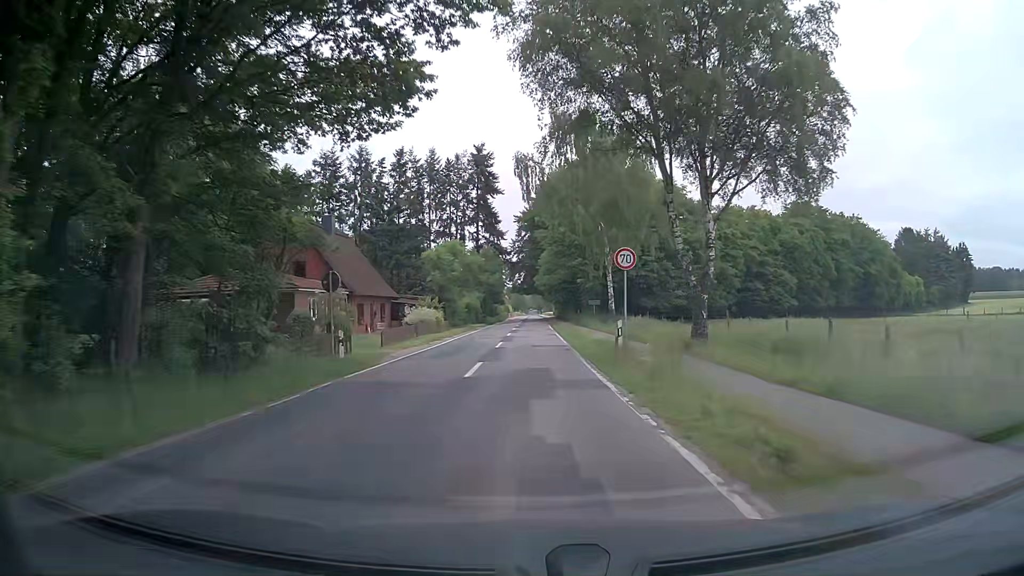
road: tertiary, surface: asphalt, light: Day
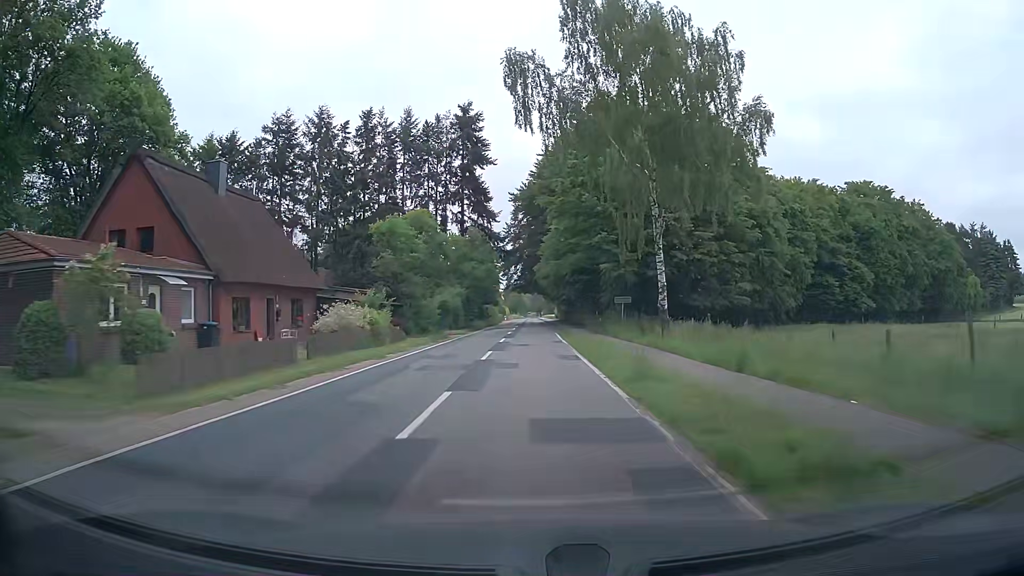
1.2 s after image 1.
(+0.2, +19.8) m; 0°
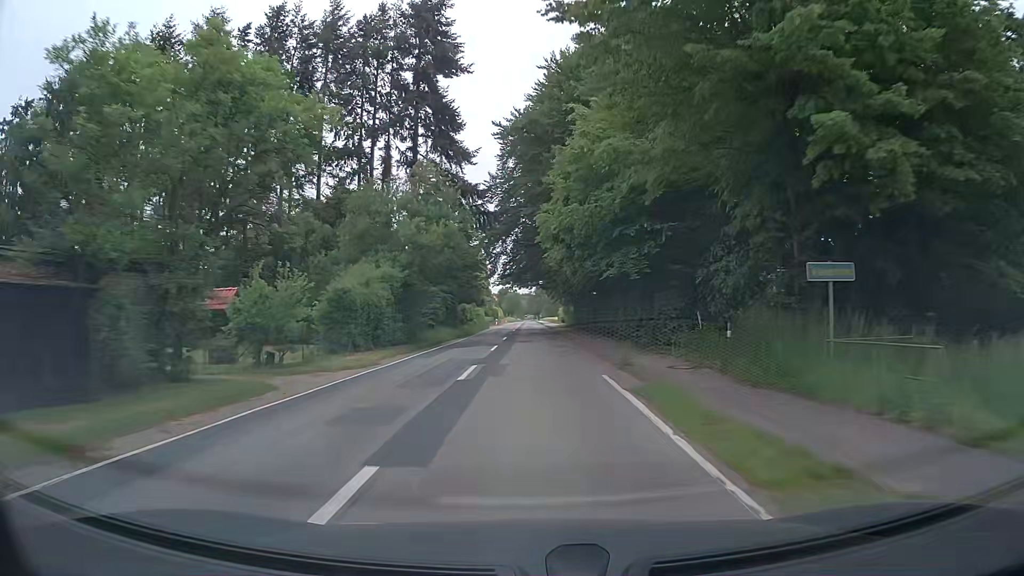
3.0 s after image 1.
(+0.2, +30.0) m; +1°
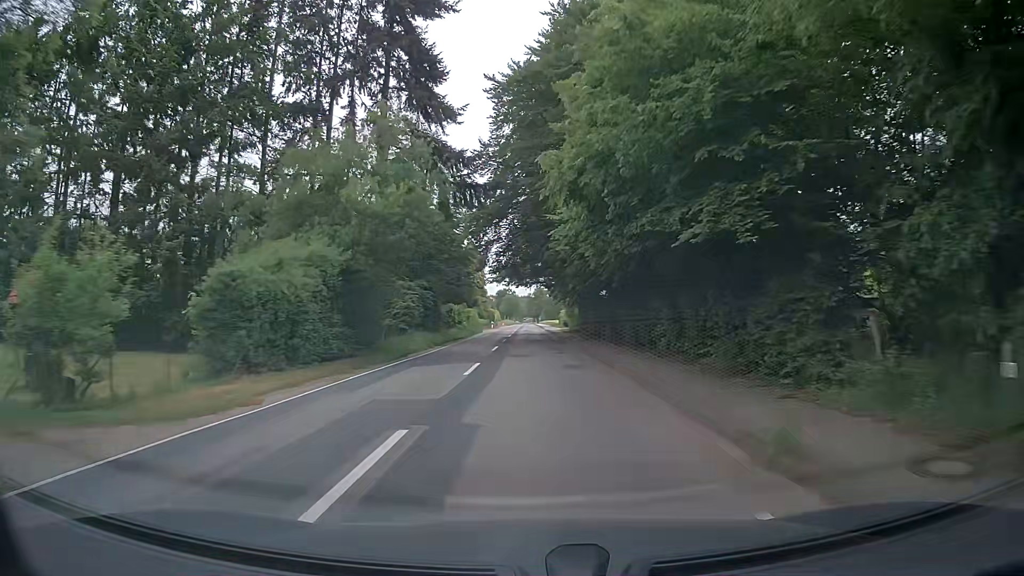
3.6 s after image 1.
(0.0, +10.2) m; 0°
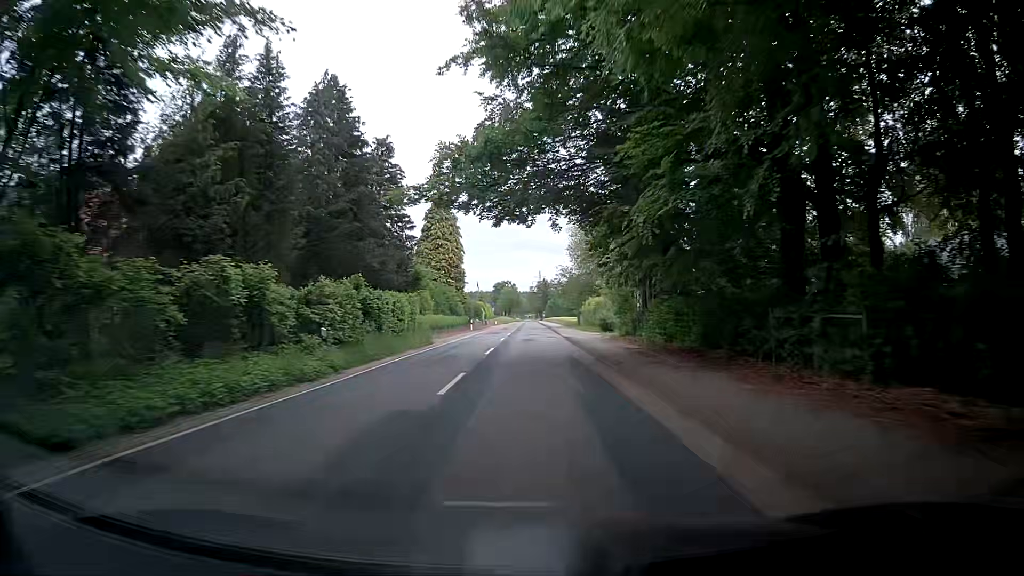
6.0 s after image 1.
(0.0, +41.3) m; 0°
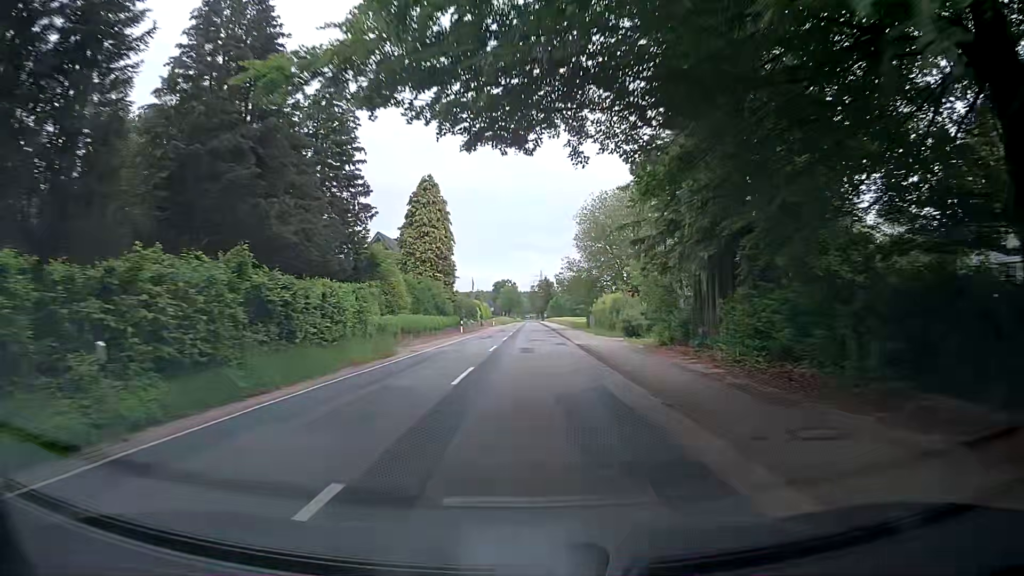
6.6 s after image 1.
(0.0, +10.5) m; 0°
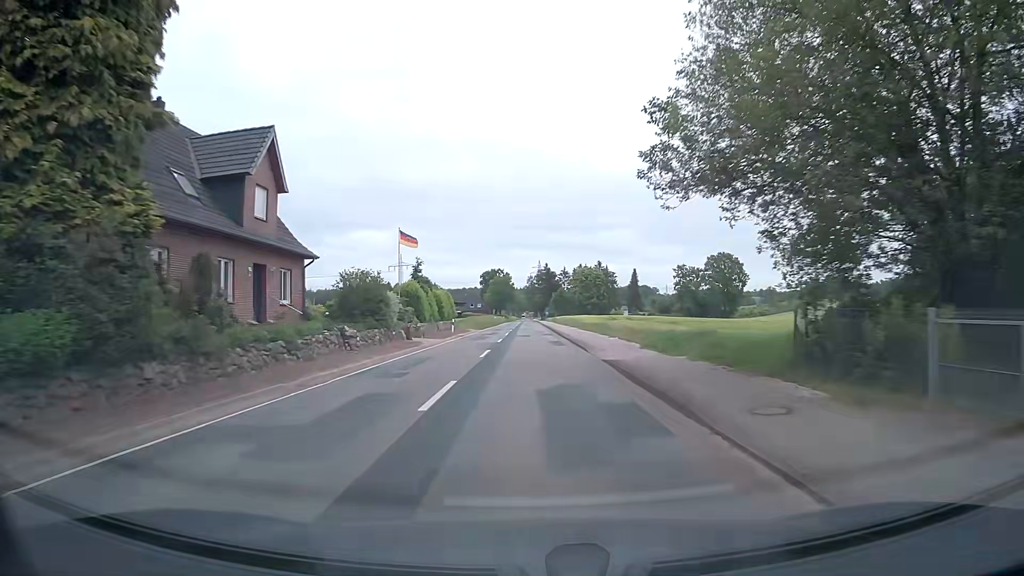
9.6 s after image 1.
(-0.1, +52.6) m; 0°
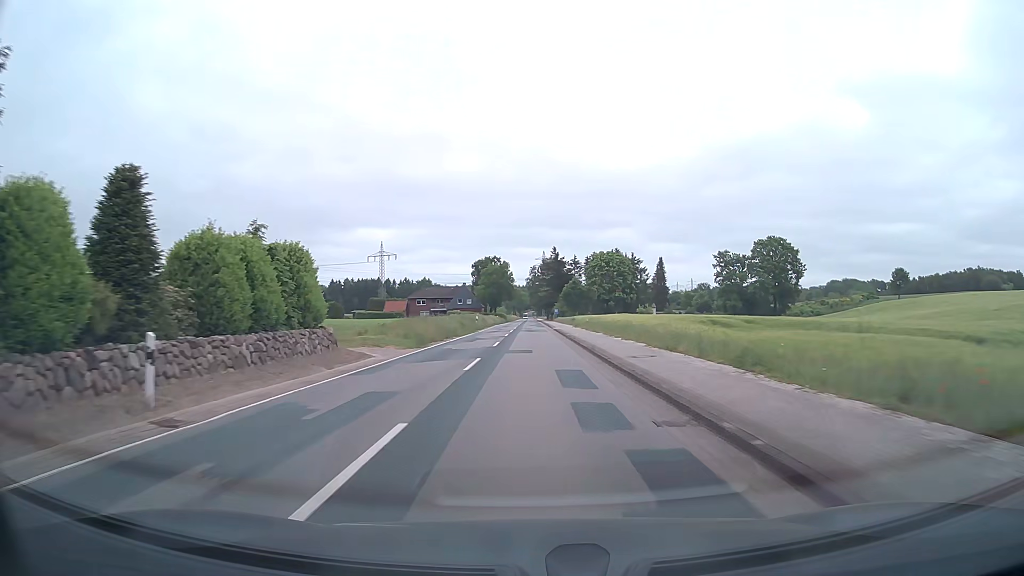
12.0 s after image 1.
(+0.1, +42.1) m; 0°
(0, +10) (0, +20) (0, +30) (0, +40) (0, +50) (0, +60) (0, +70) (0, +80) (0, +90) (0, +100) m
